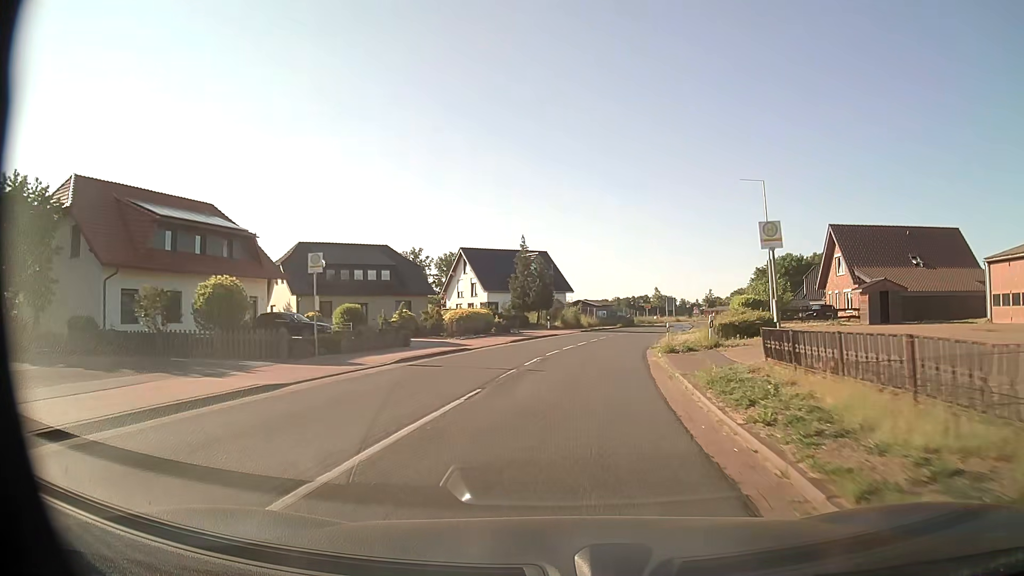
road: secondary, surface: asphalt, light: Day
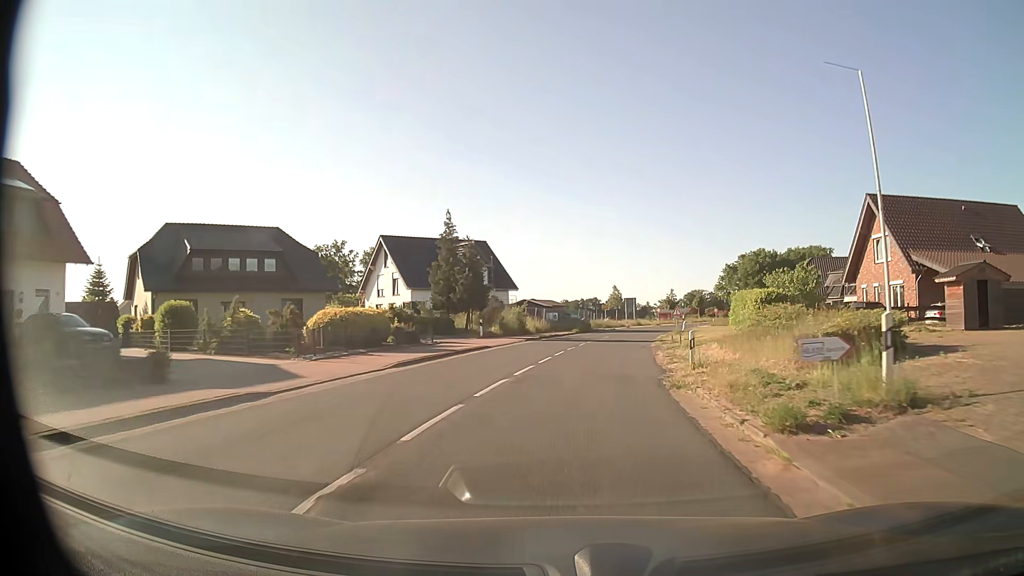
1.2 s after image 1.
(+0.6, +15.9) m; +5°
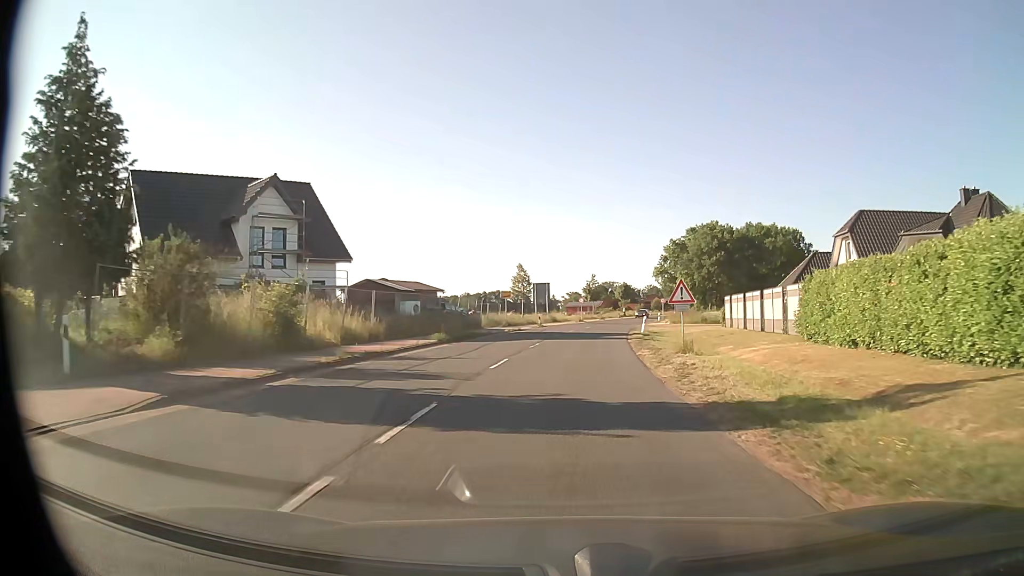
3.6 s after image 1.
(+2.2, +31.7) m; +8°
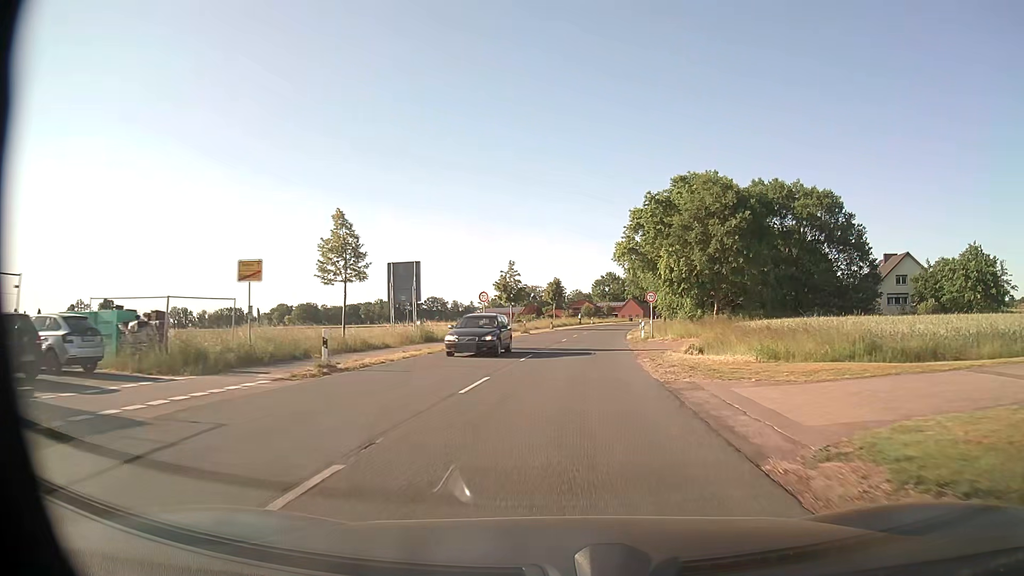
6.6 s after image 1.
(+2.2, +39.8) m; +7°
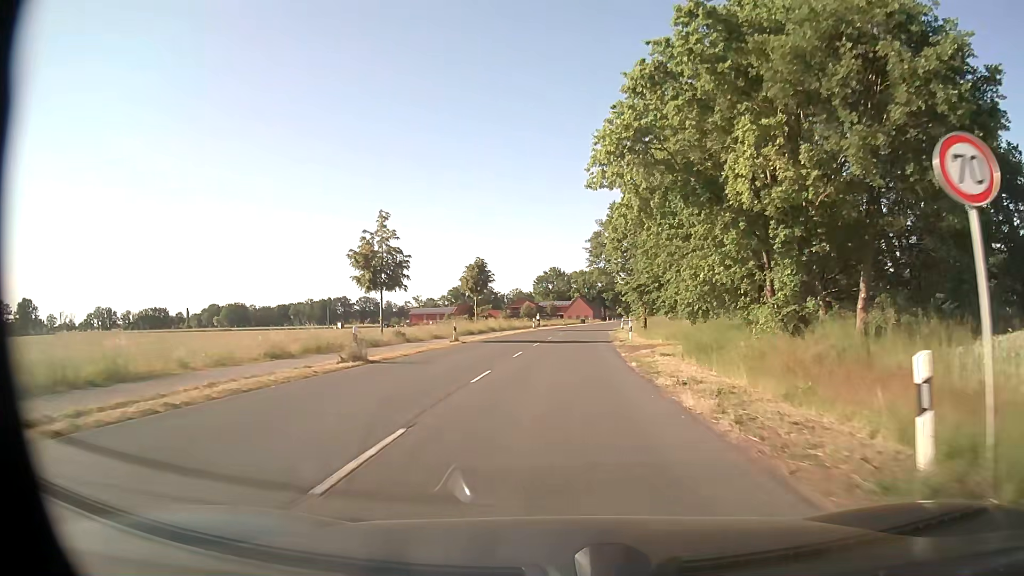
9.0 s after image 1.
(+1.5, +34.0) m; +5°
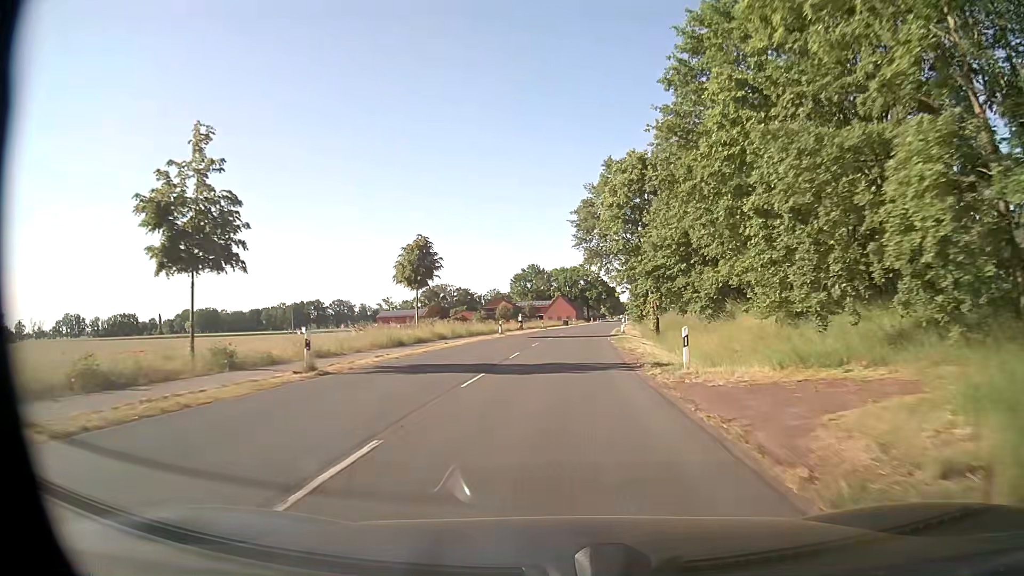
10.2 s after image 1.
(+0.3, +19.0) m; +2°
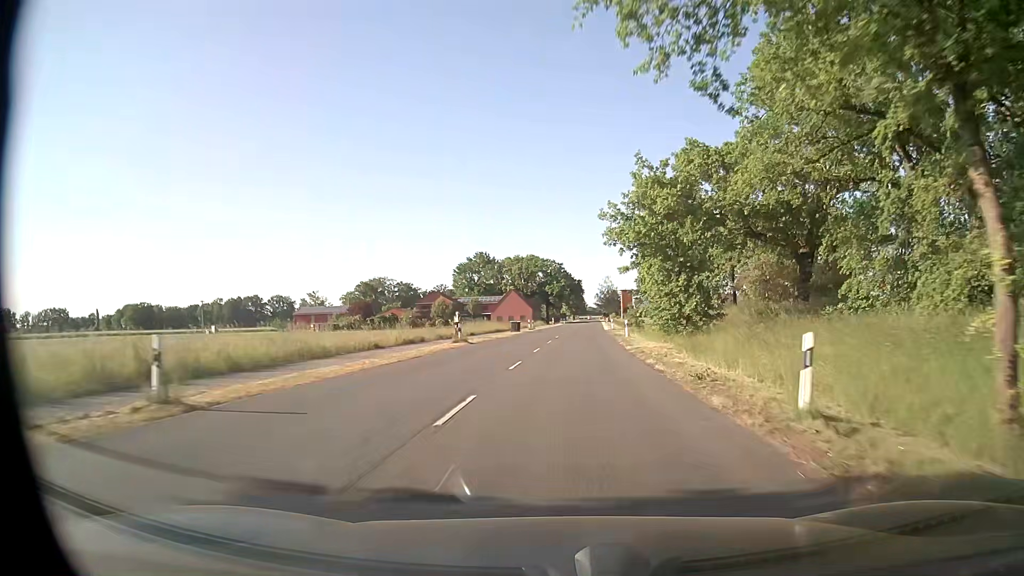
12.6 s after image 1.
(+0.9, +41.0) m; +3°
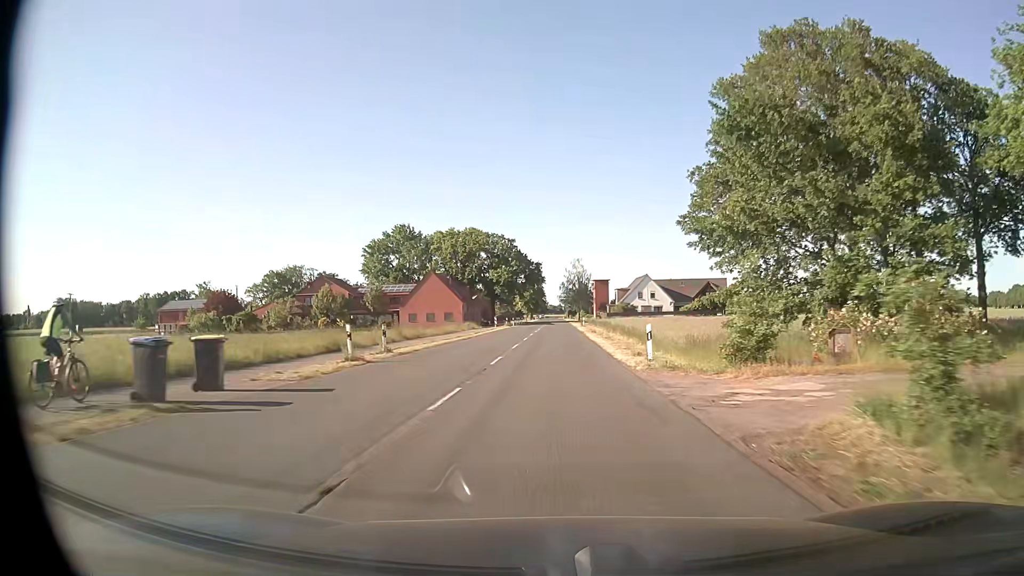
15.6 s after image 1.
(+2.5, +52.7) m; +4°
(0, +10) (0, +20) (0, +30) (0, +40) (0, +50) (0, +60) (0, +70) (0, +80) (0, +90) (0, +100) m
